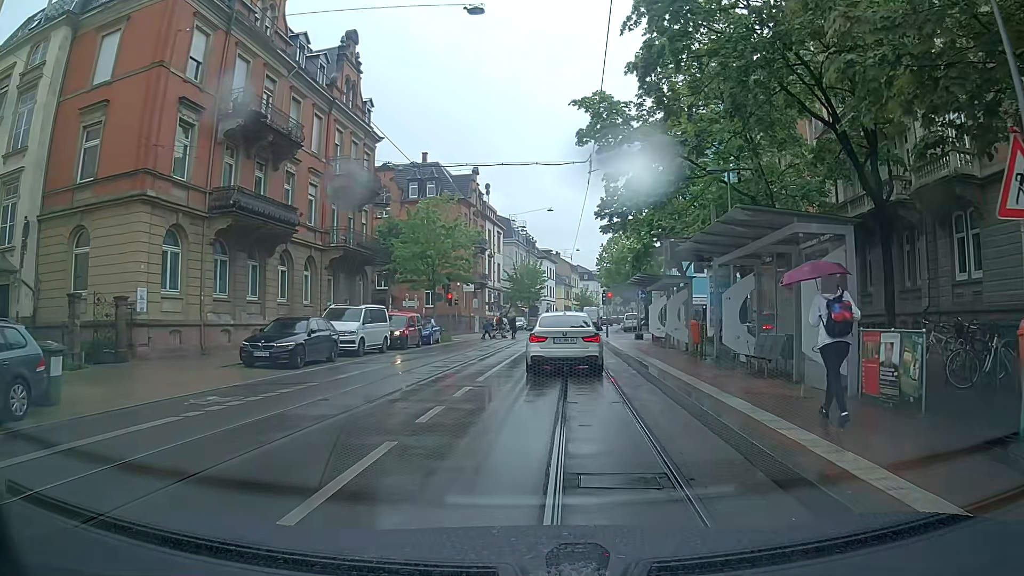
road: primary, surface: asphalt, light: Day
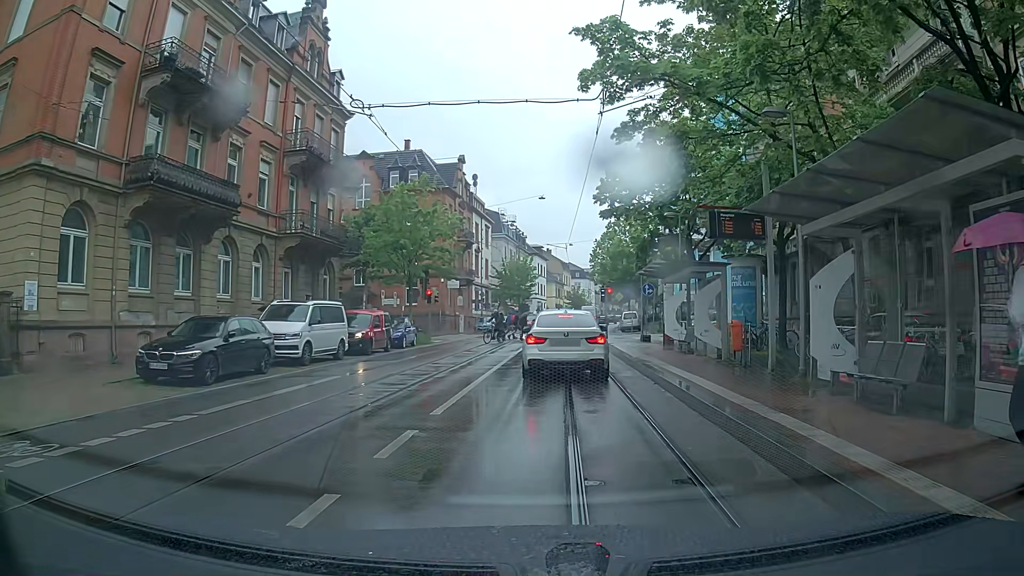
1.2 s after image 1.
(+0.1, +5.3) m; -2°
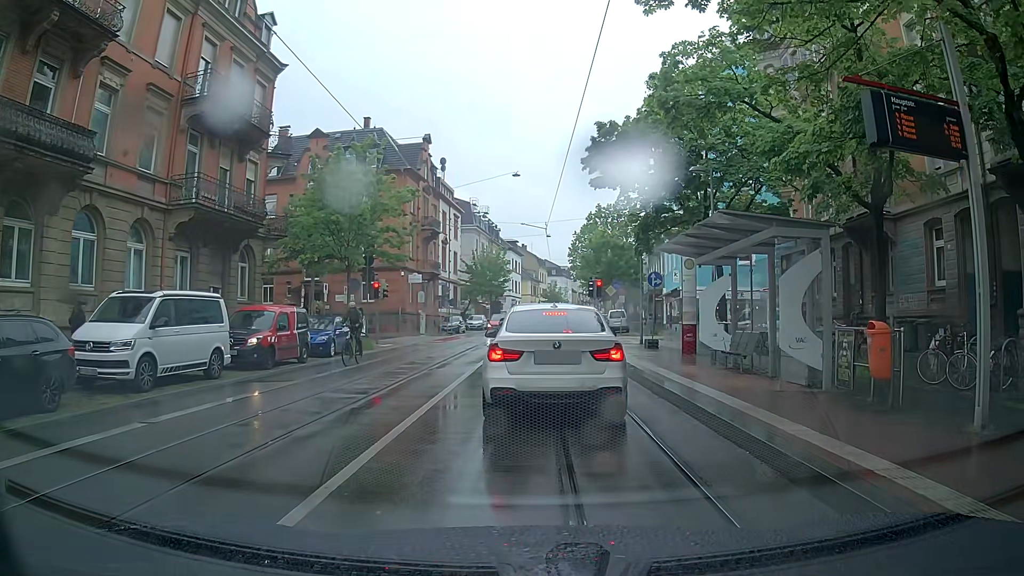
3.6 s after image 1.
(-0.2, +7.7) m; +2°
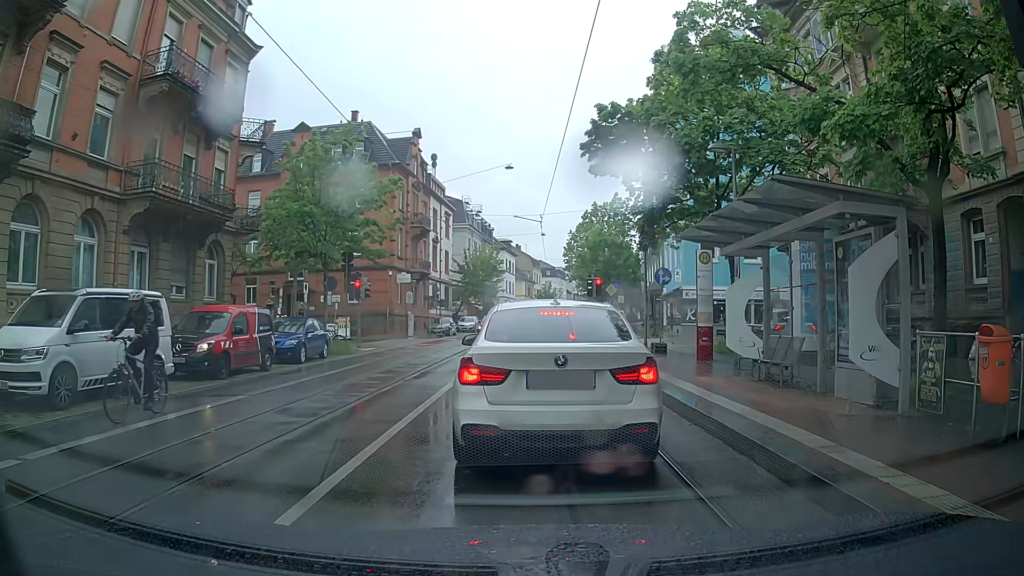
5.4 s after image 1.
(0.0, +2.4) m; 0°
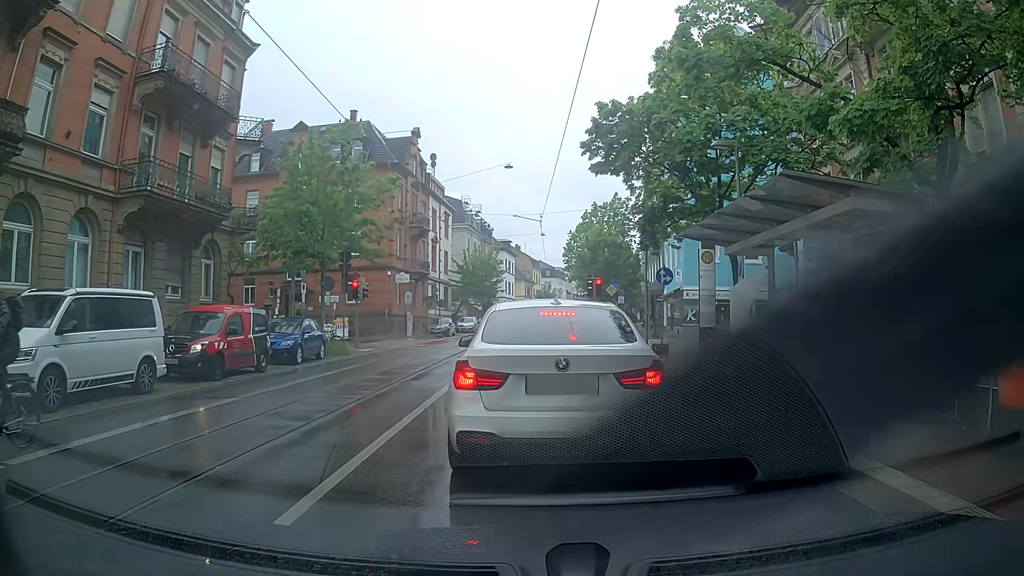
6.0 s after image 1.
(0.0, +0.3) m; 0°
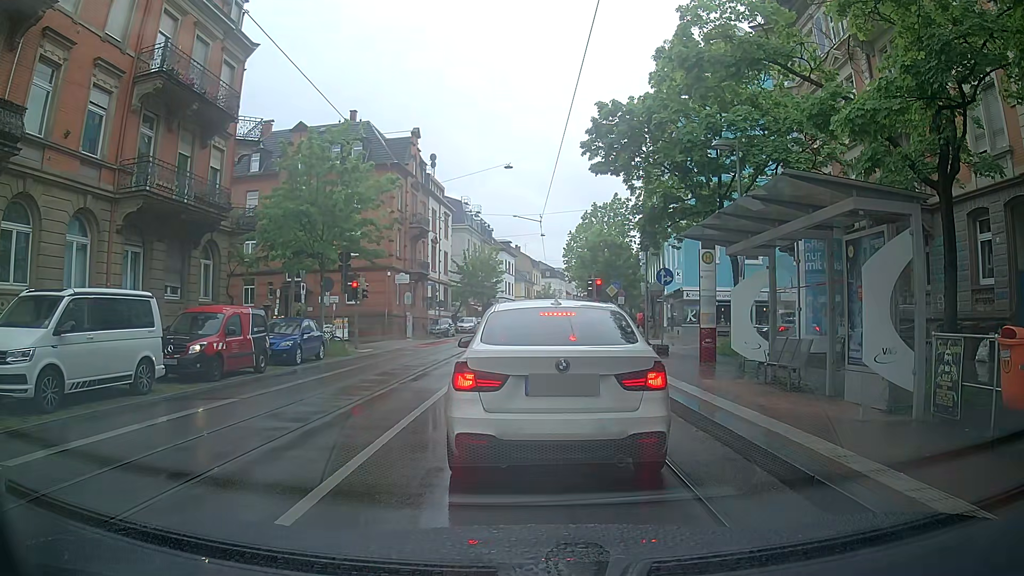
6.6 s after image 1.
(0.0, +0.1) m; 0°
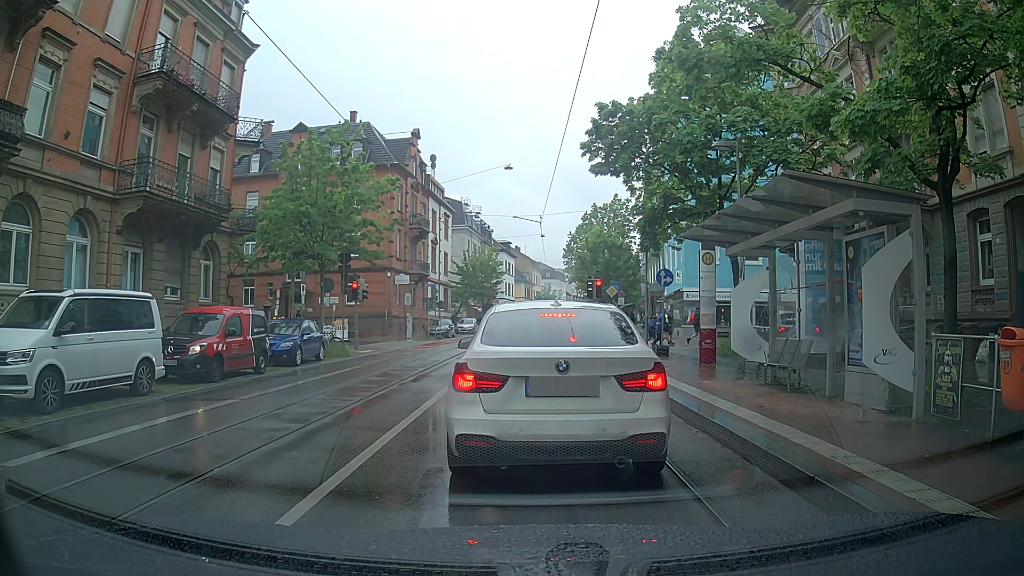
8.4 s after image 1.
(0.0, +0.1) m; 0°
